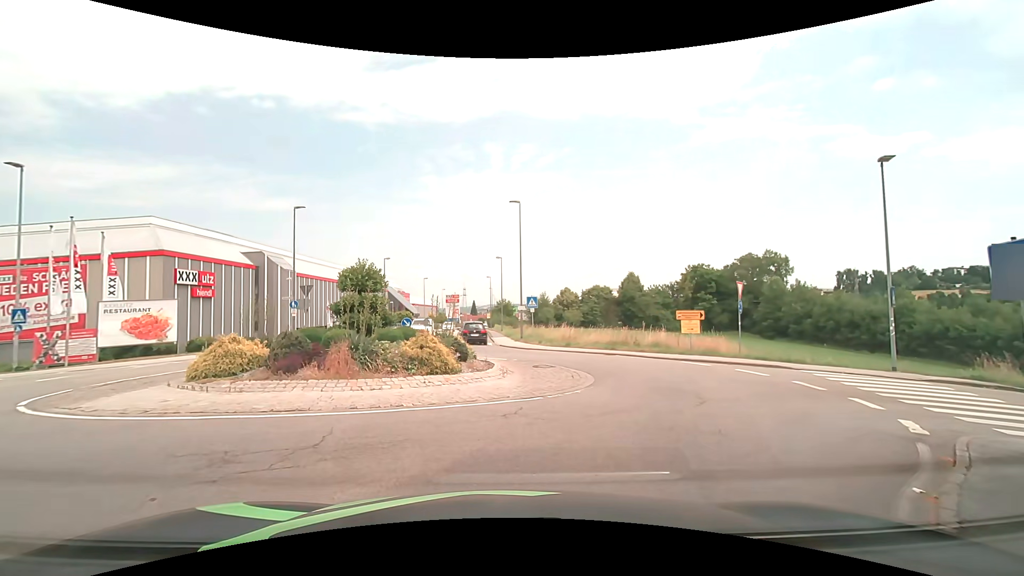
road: tertiary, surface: asphalt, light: Day
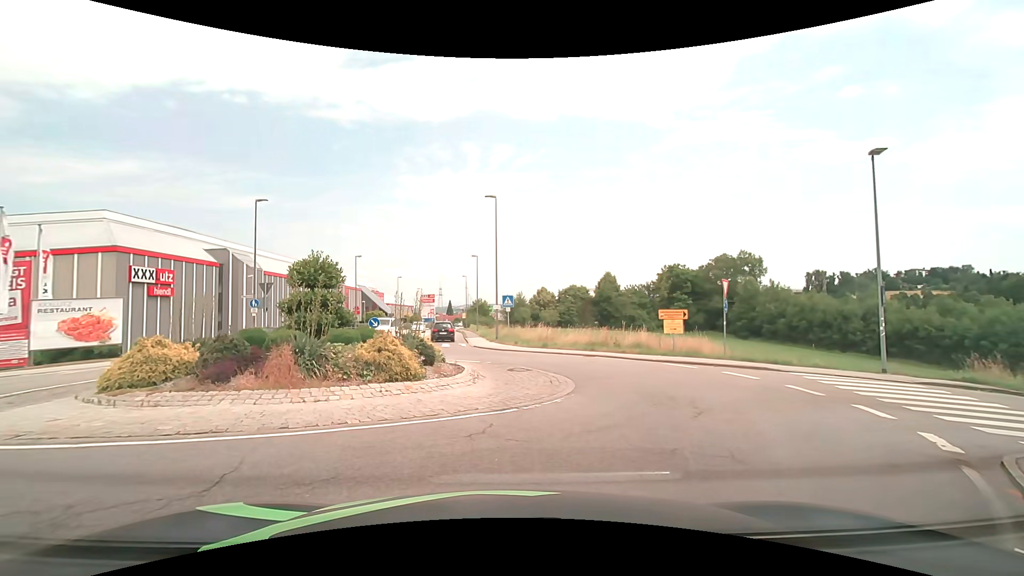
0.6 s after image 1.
(0.0, +1.4) m; +1°
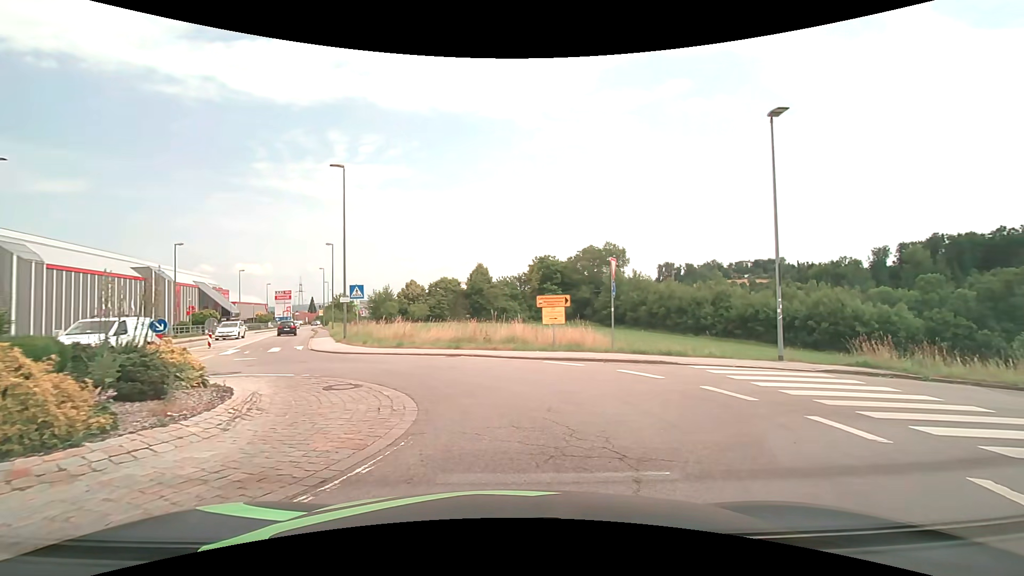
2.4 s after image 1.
(+0.6, +4.7) m; +15°
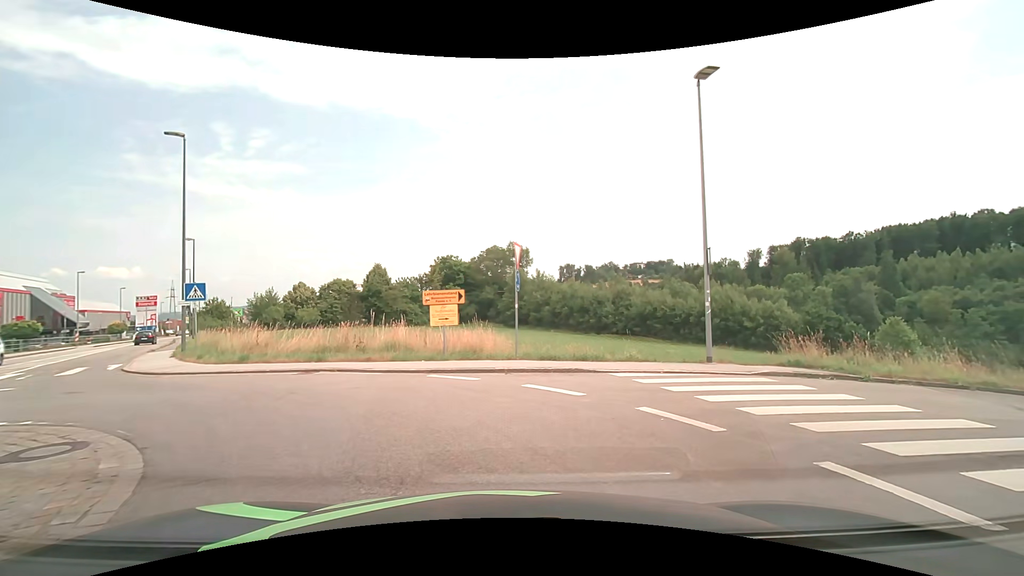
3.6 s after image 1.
(+0.3, +3.7) m; +10°
(-2, +10) (-10, +15) (-17, +22) (-22, +30) (-28, +39) (-33, +48) (-38, +56) (-43, +65) (-48, +74) (-53, +82) m
